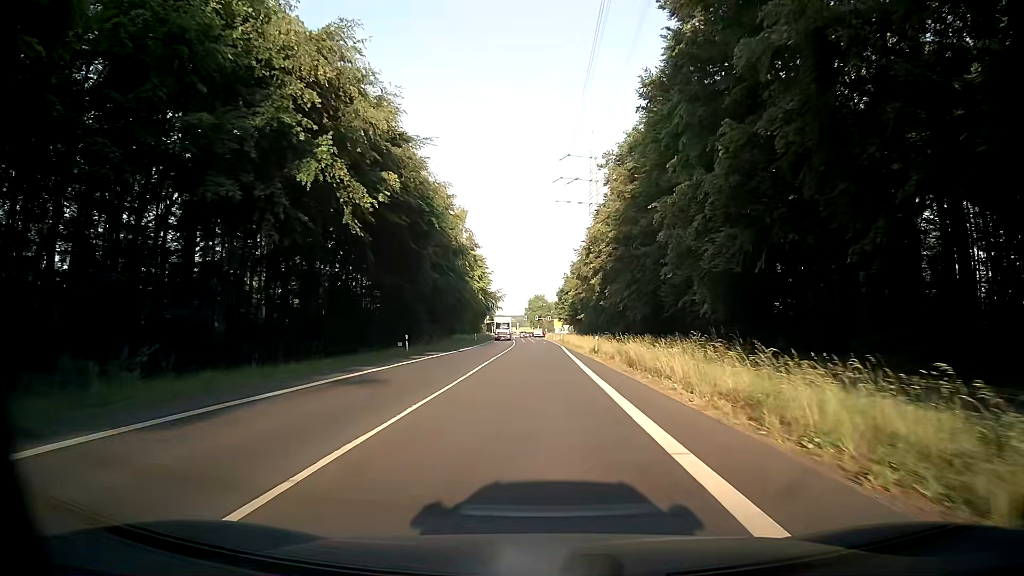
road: secondary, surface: asphalt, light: Day
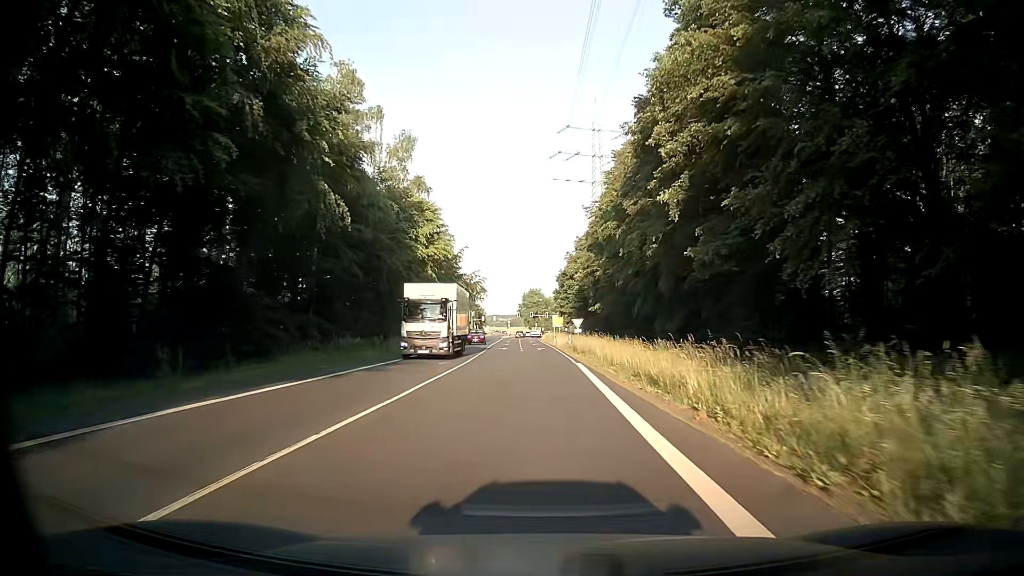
(+0.3, +39.7) m; 0°
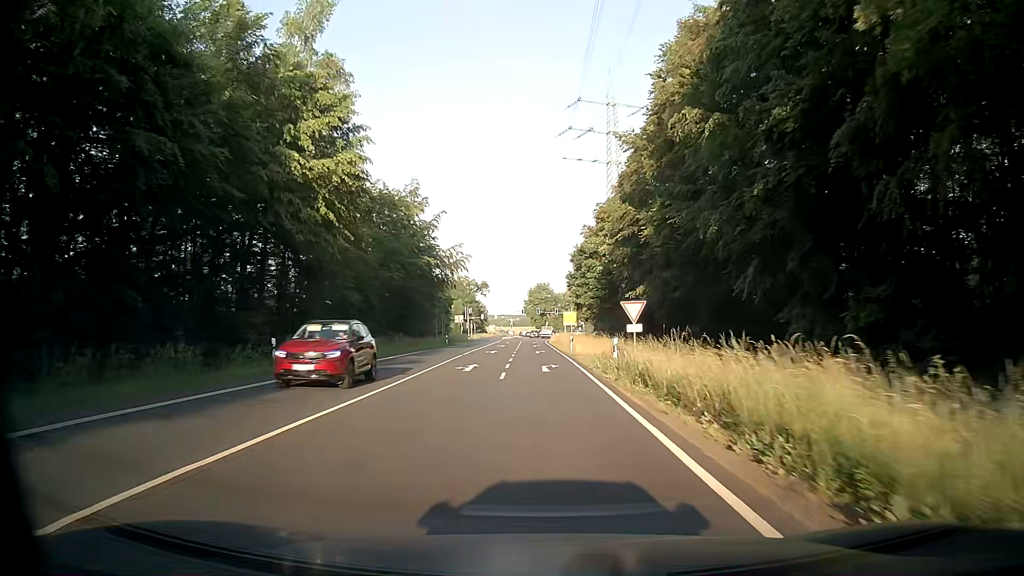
(0.0, +29.1) m; 0°
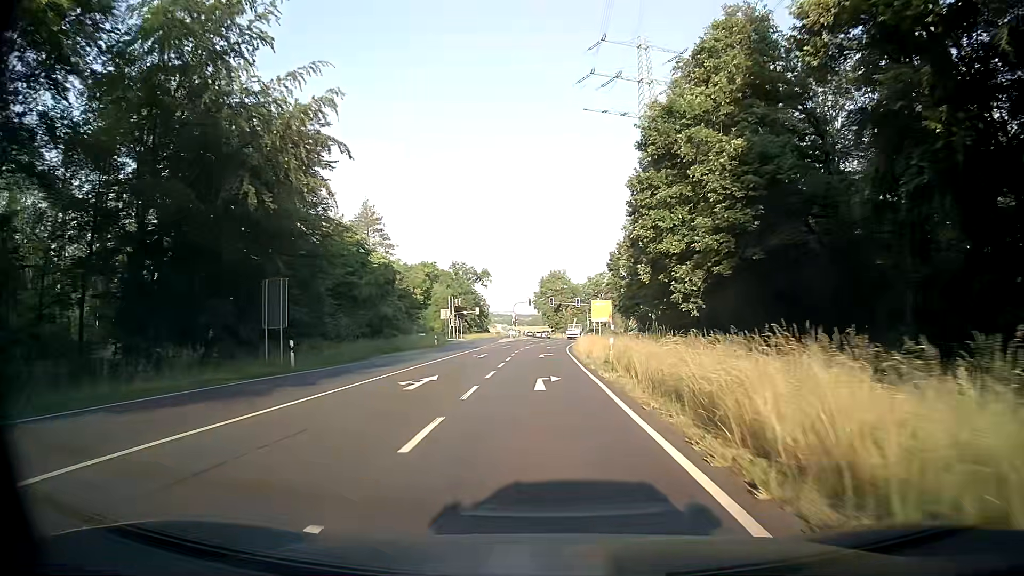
(-1.2, +47.5) m; -2°
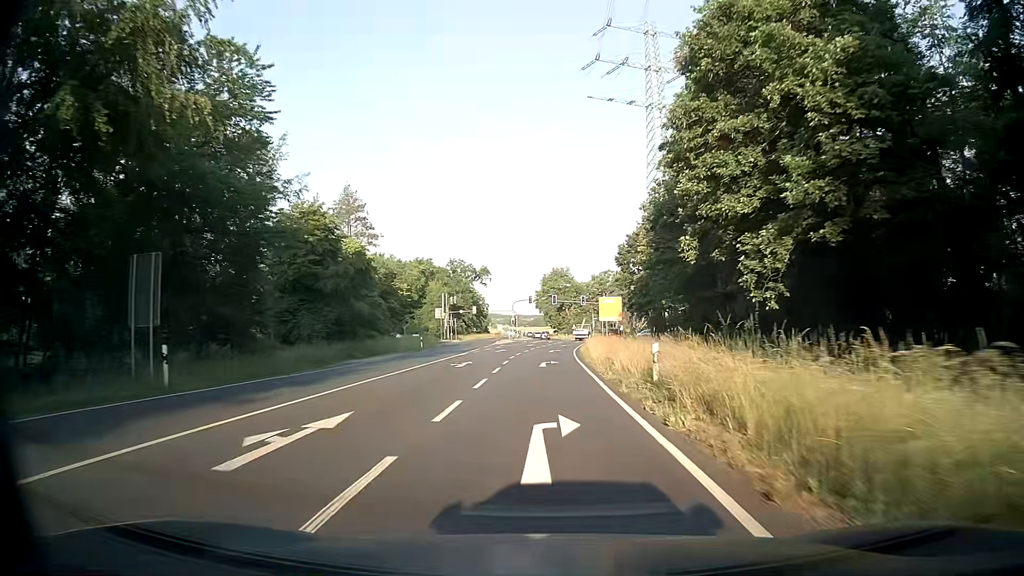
(0.0, +9.3) m; 0°
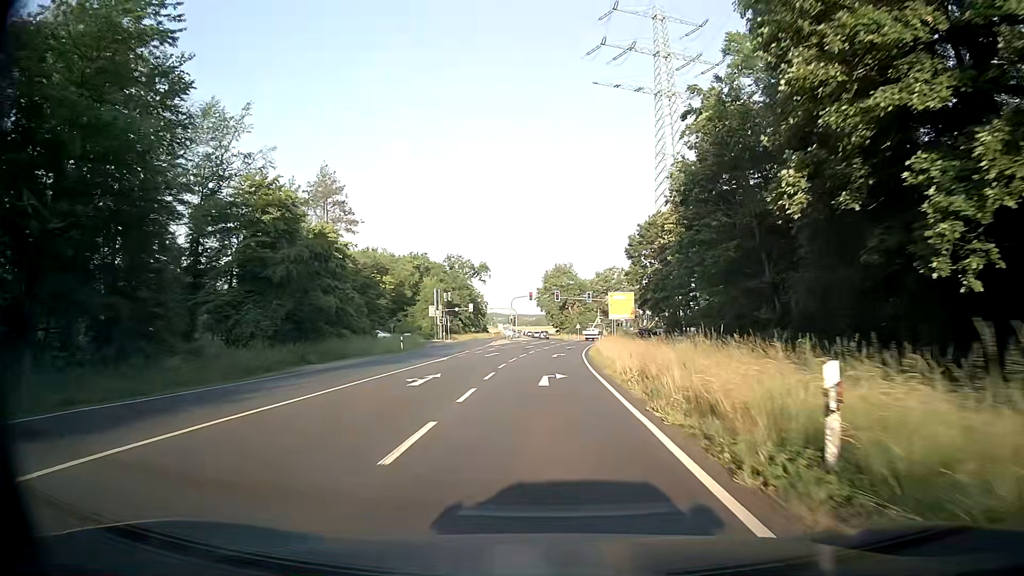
(0.0, +9.3) m; 0°
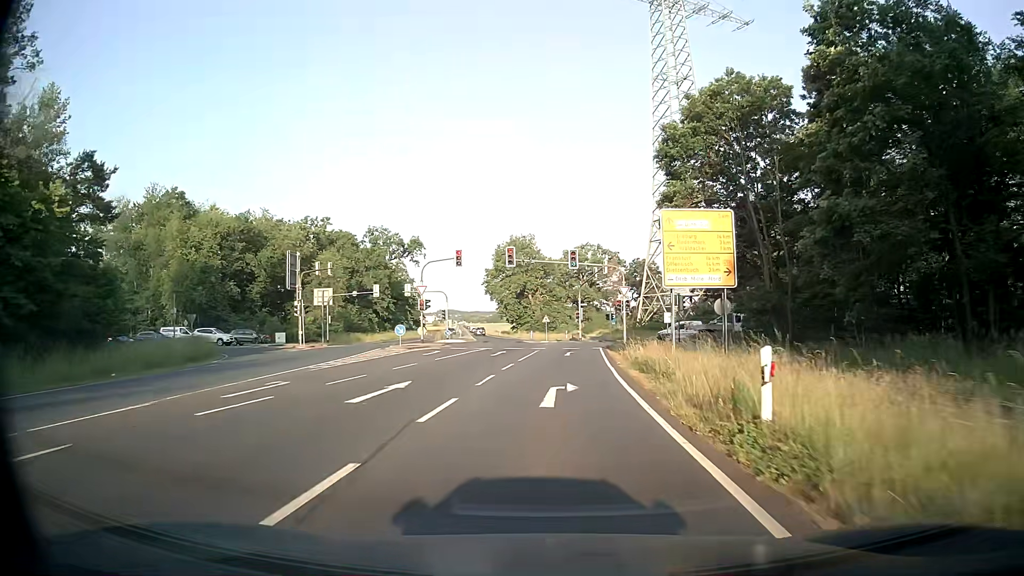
(+1.3, +45.1) m; +4°
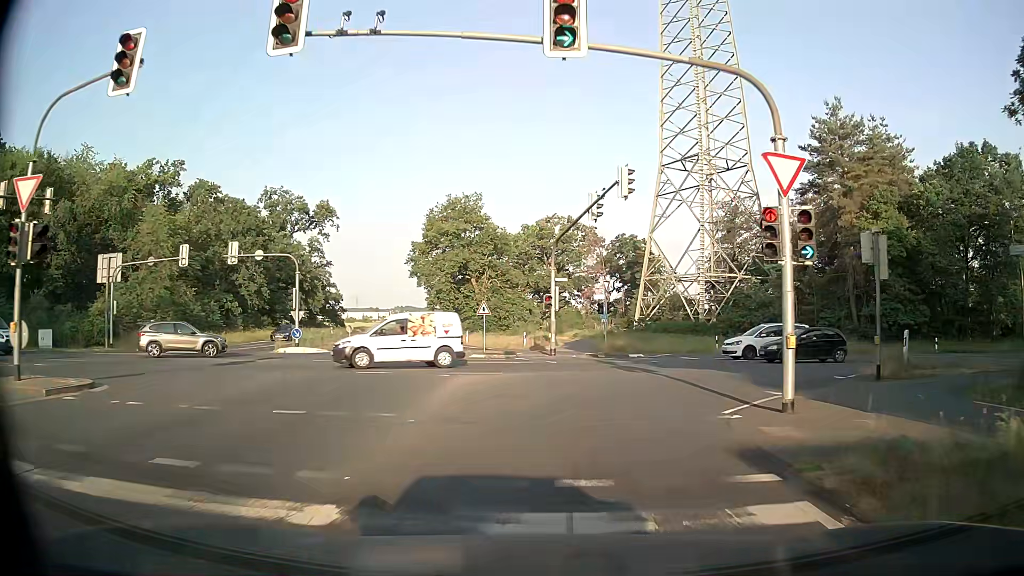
(+1.0, +35.9) m; +4°
(+1, +10) (+6, +19) (+14, +23) (+24, +25) (+34, +26) (+44, +27) (+54, +28) (+64, +29) (+74, +30) (+84, +31) m
